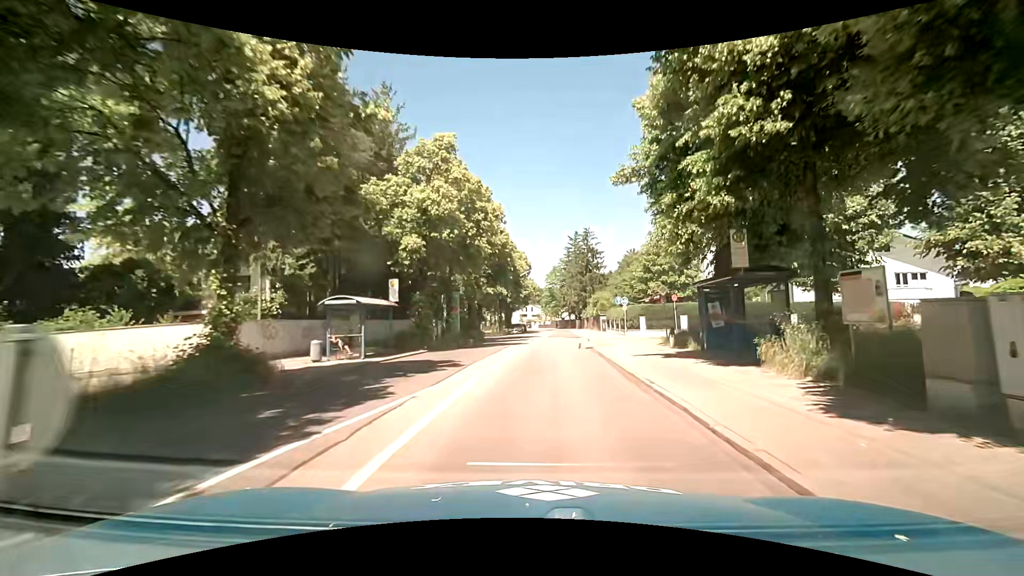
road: secondary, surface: asphalt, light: Day
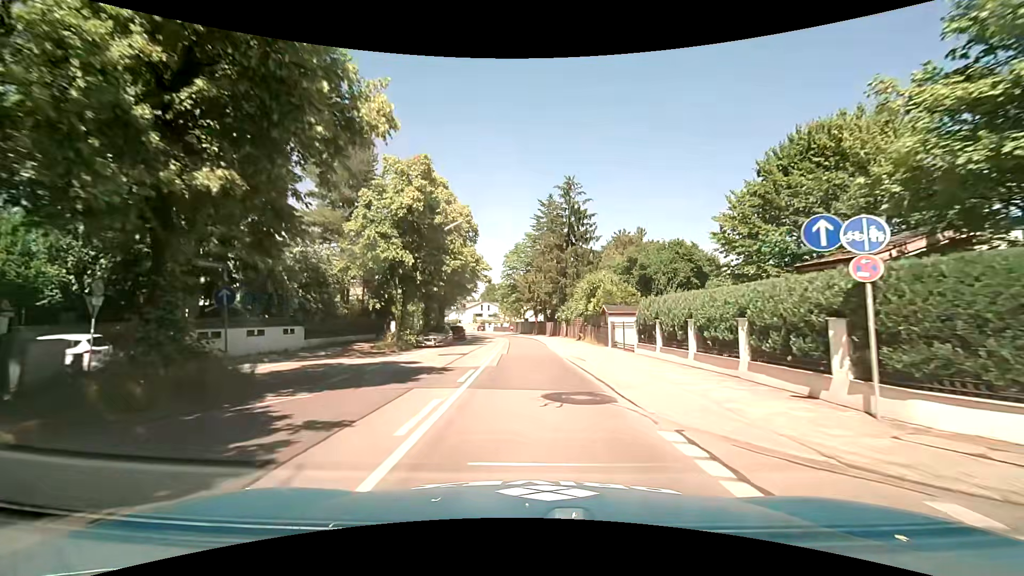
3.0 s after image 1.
(+1.9, +33.2) m; +4°
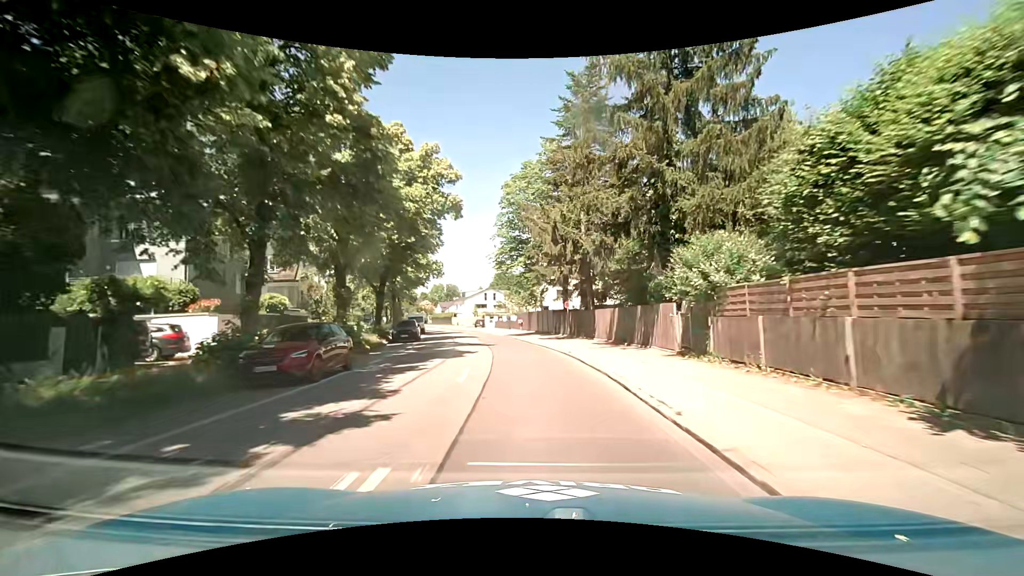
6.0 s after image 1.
(+0.1, +35.0) m; -1°
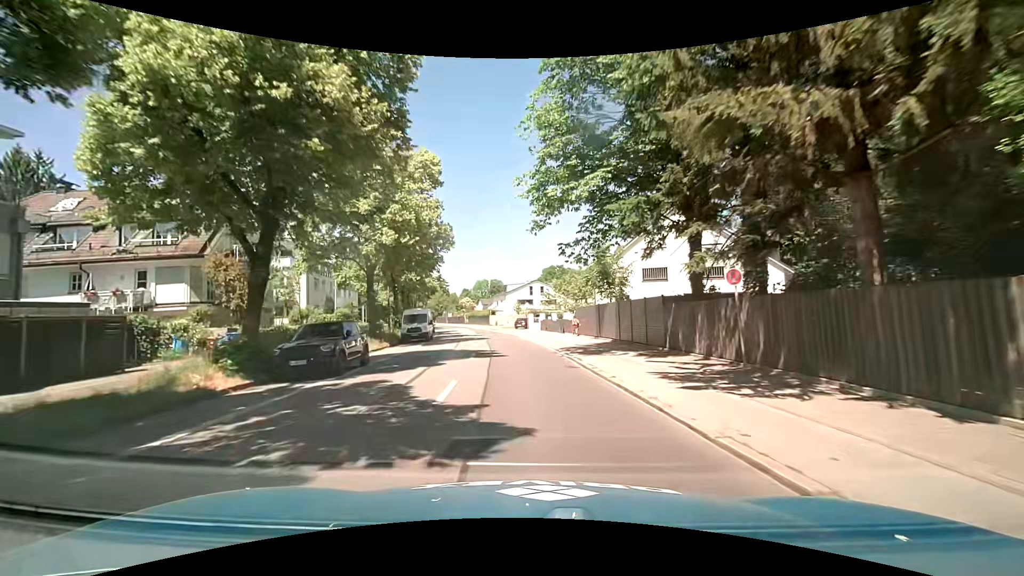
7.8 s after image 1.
(-0.9, +20.9) m; -6°
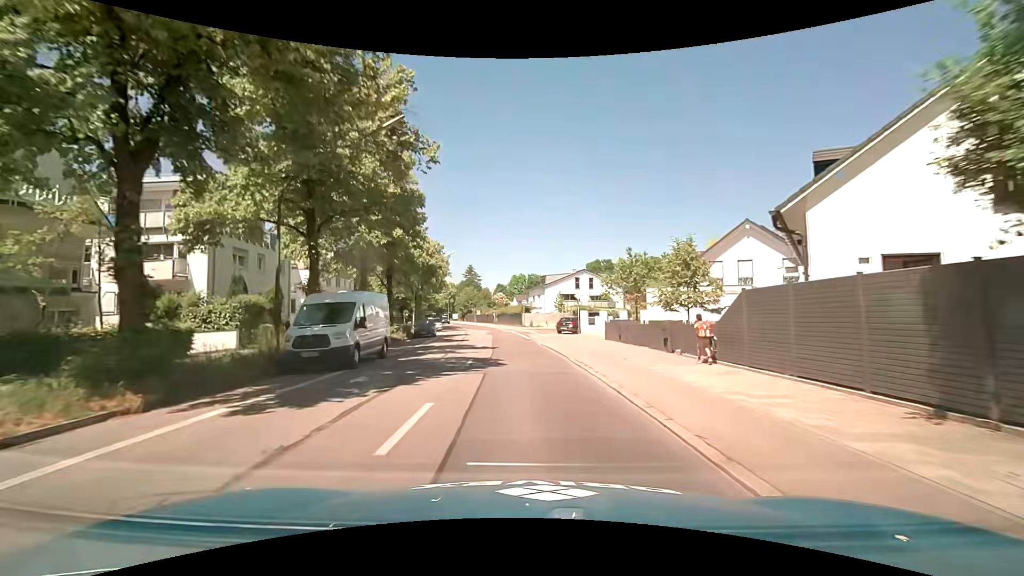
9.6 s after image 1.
(-0.5, +21.3) m; -3°
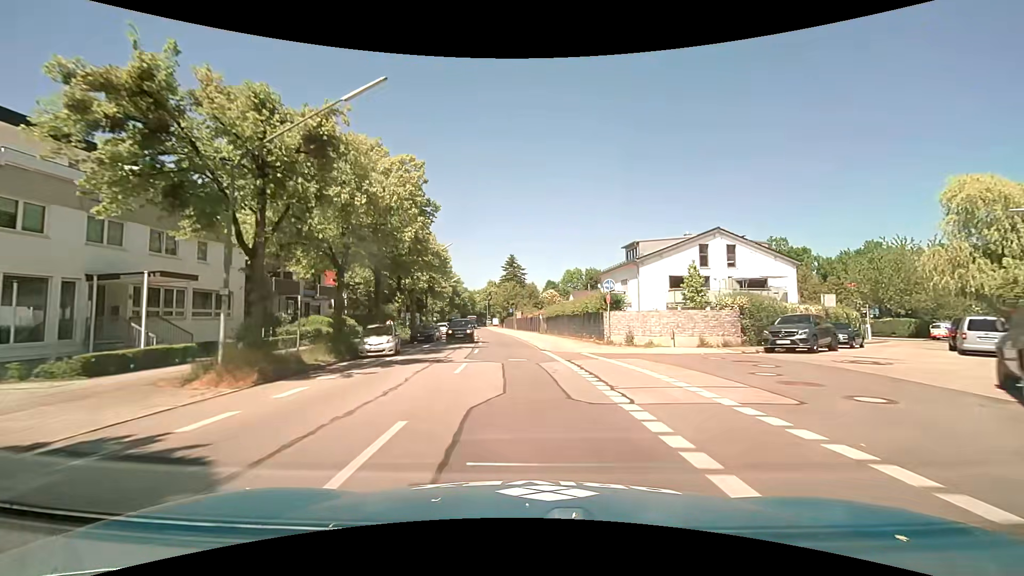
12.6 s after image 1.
(-2.4, +37.5) m; -6°
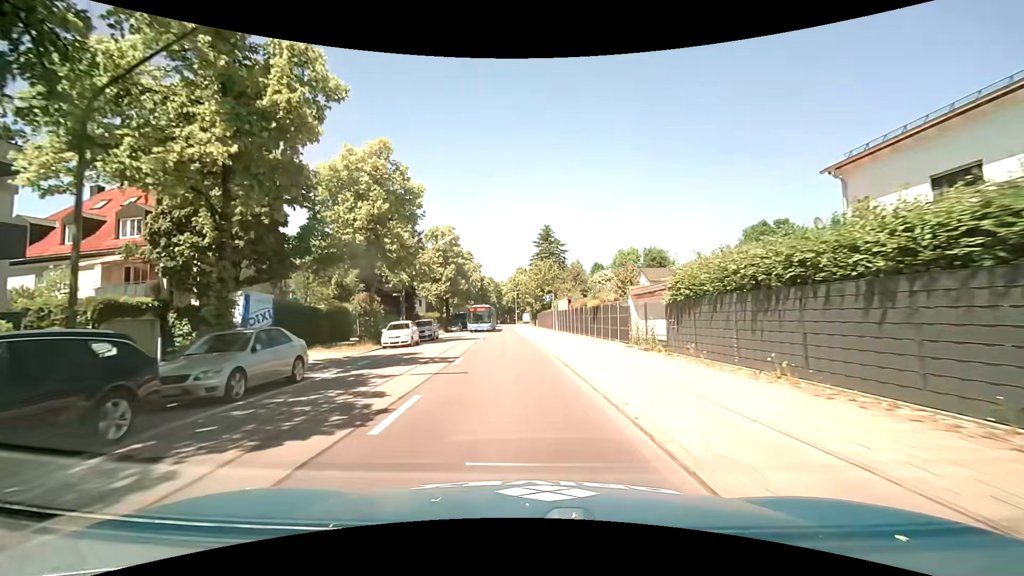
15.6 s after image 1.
(-1.7, +34.1) m; -4°
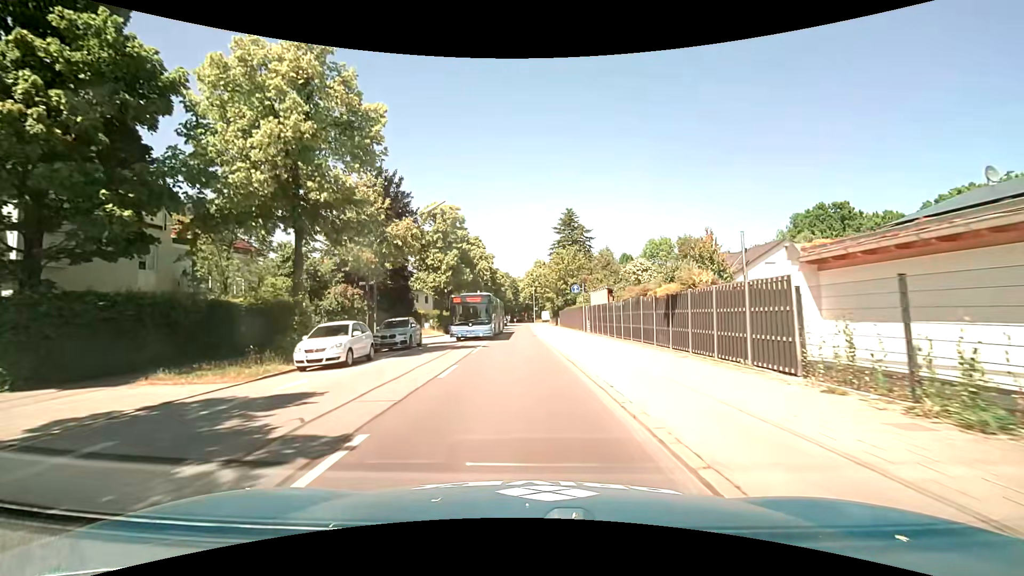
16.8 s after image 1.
(-0.3, +12.0) m; -2°
(0, +10) (0, +20) (0, +30) (-1, +40) (-1, +50) (-1, +60) (-1, +70) (-2, +80) (-2, +90) (-2, +100) m
